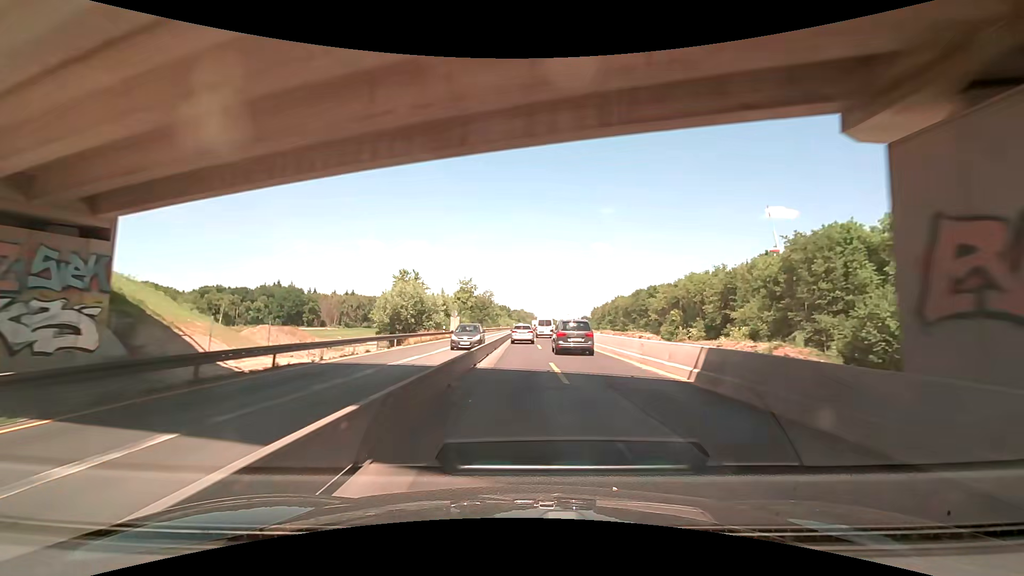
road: motorway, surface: concrete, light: Day
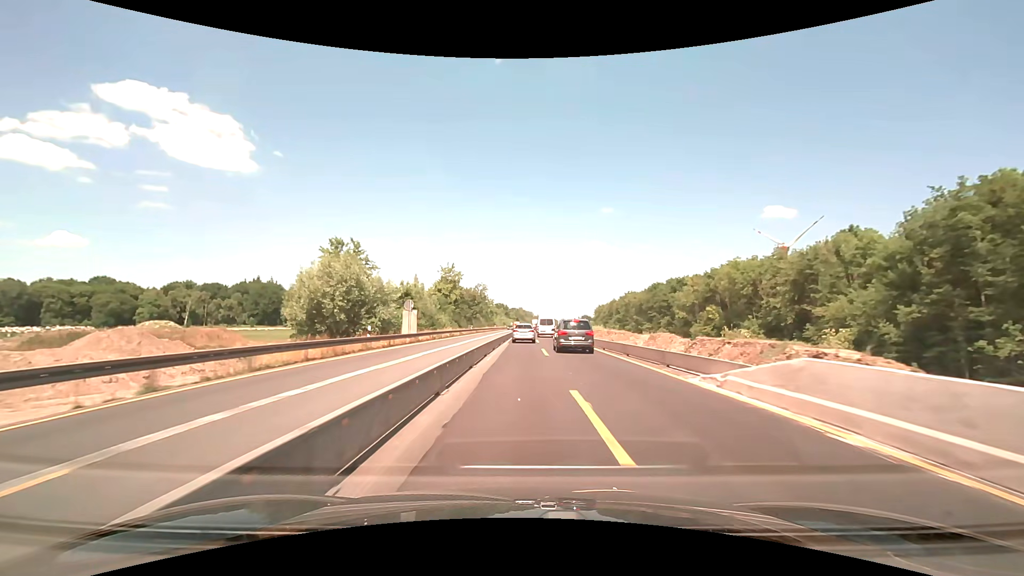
(0.0, +25.5) m; 0°
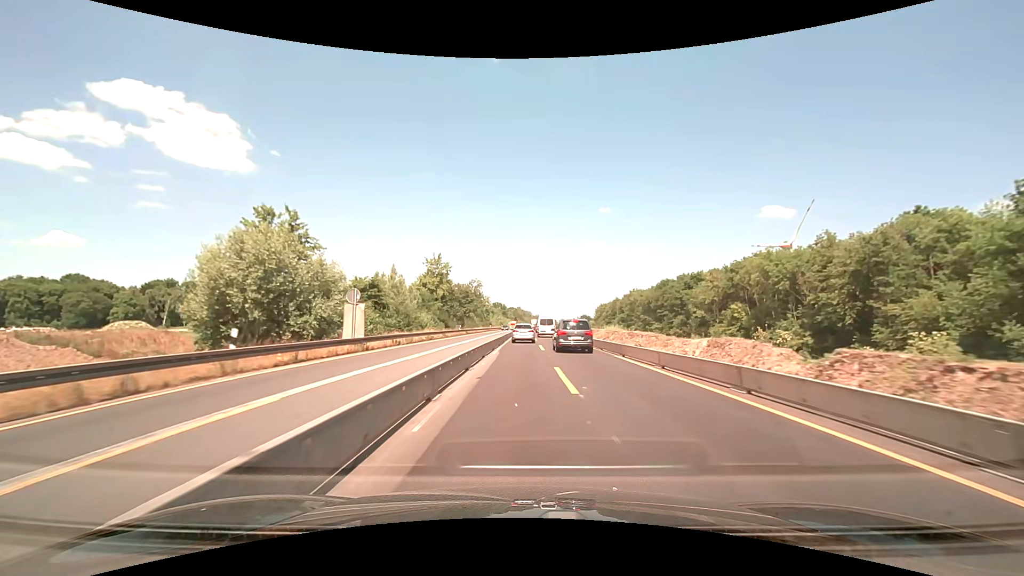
(0.0, +12.8) m; 0°
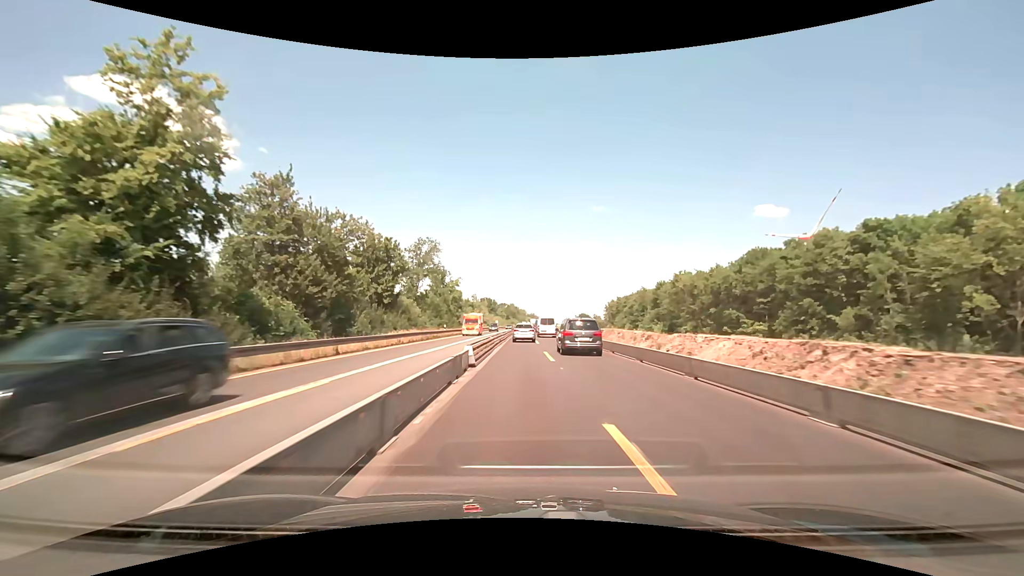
(+0.2, +63.8) m; +1°
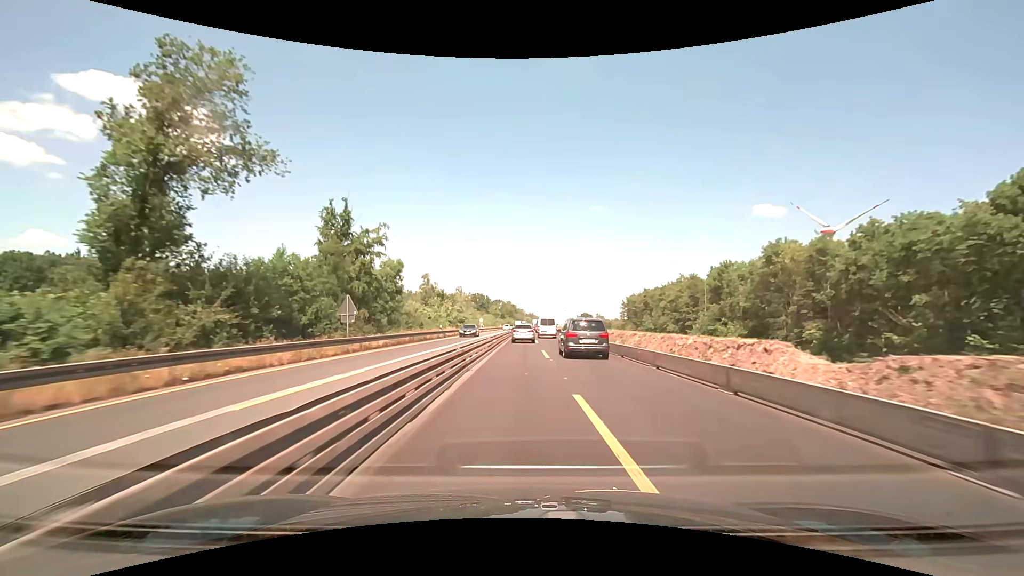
(+0.2, +51.0) m; 0°
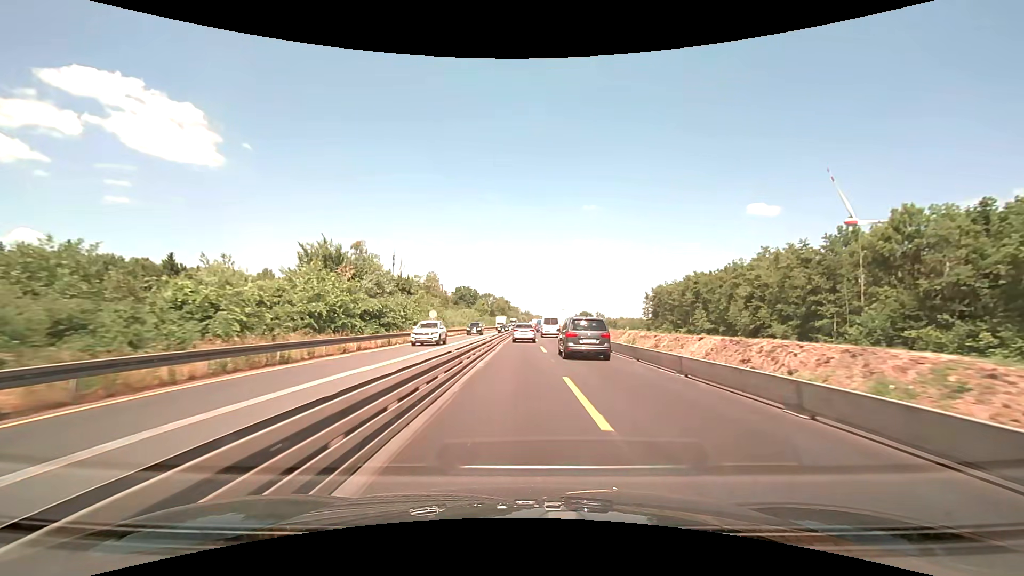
(+0.1, +50.9) m; +1°
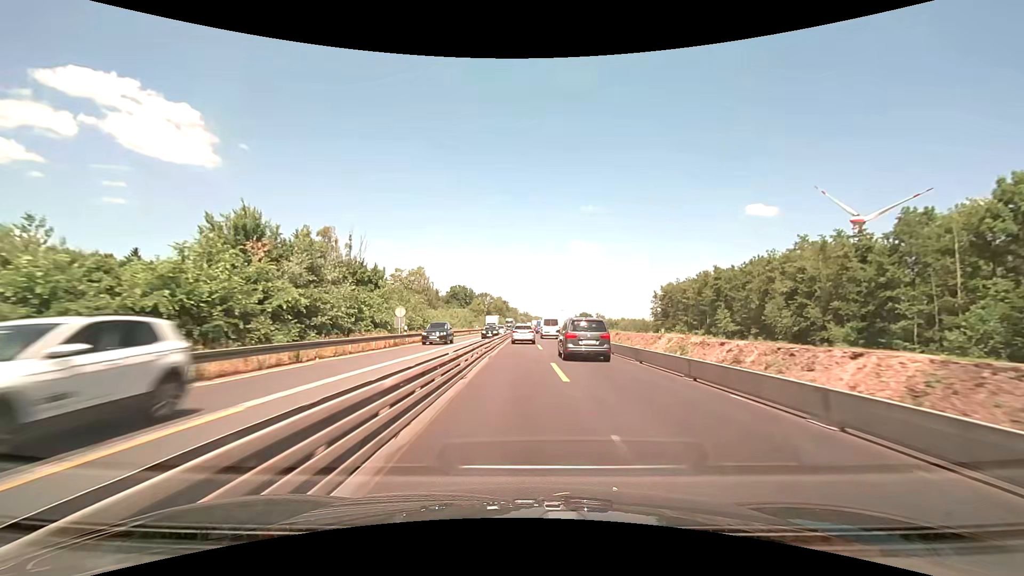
(0.0, +12.8) m; 0°
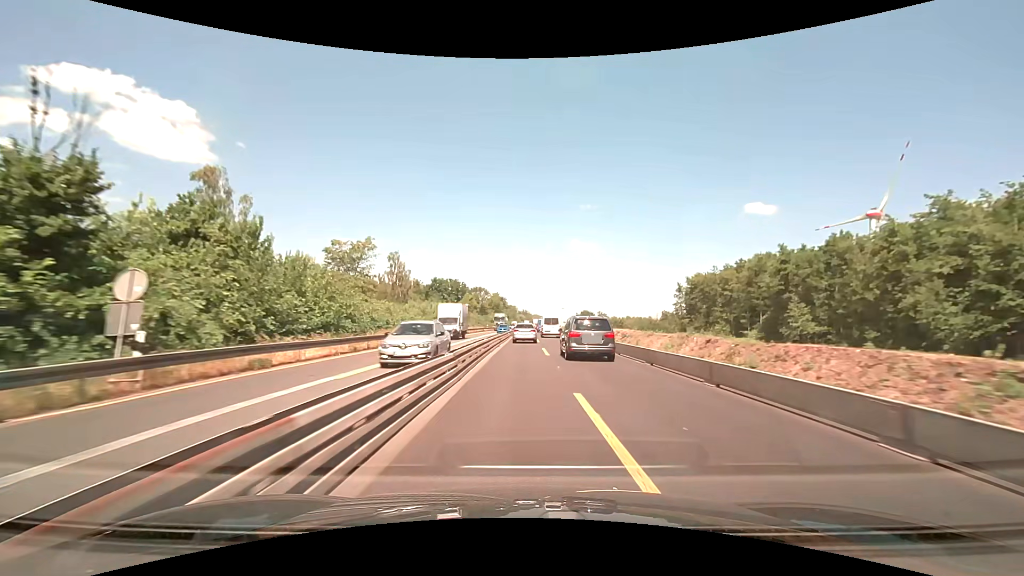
(0.0, +25.7) m; 0°
(0, +10) (0, +20) (0, +30) (0, +40) (0, +50) (0, +60) (+1, +70) (+1, +80) (+1, +90) (+1, +100) m
